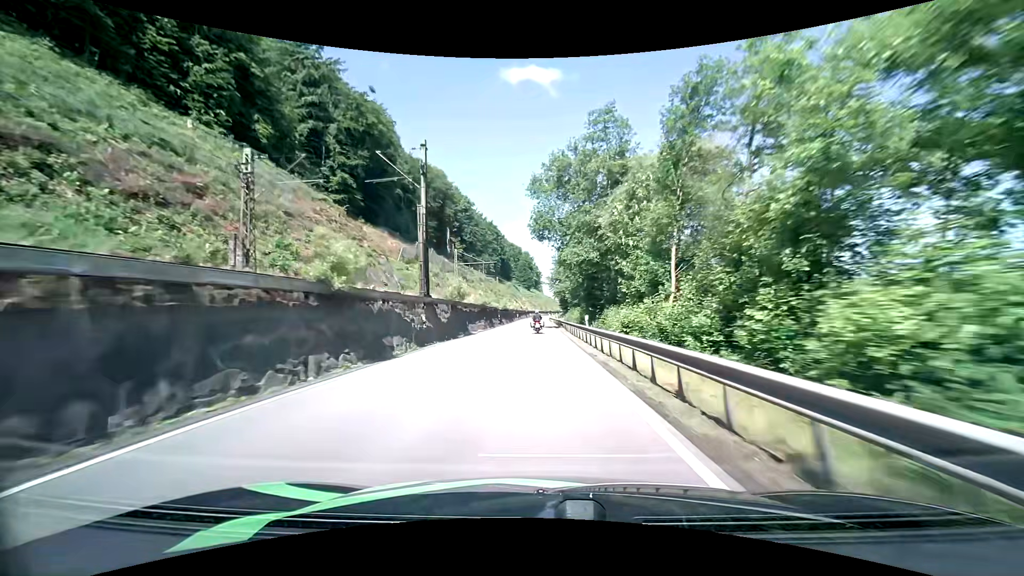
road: primary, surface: asphalt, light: Day
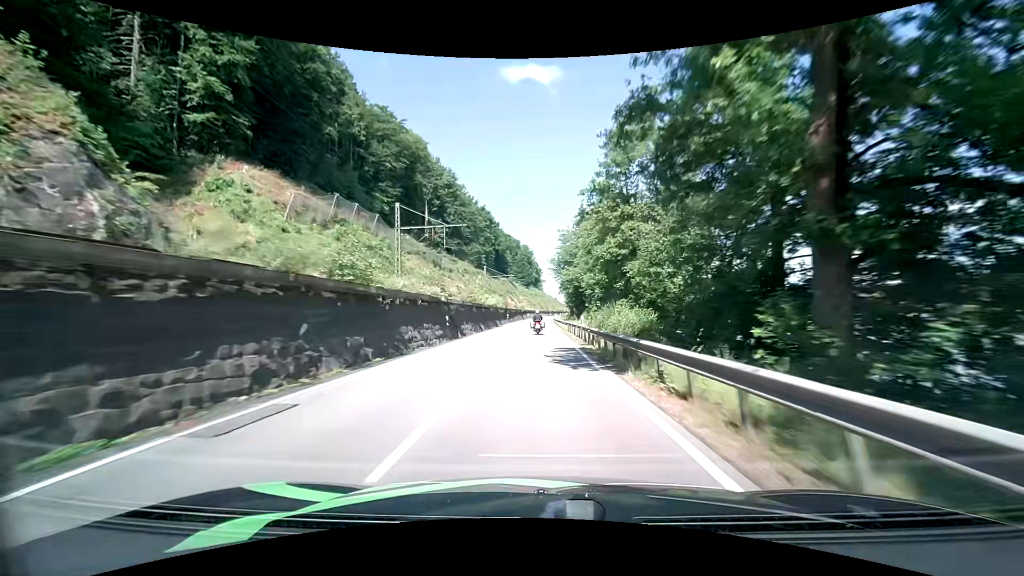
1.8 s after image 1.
(-0.2, +38.4) m; -1°
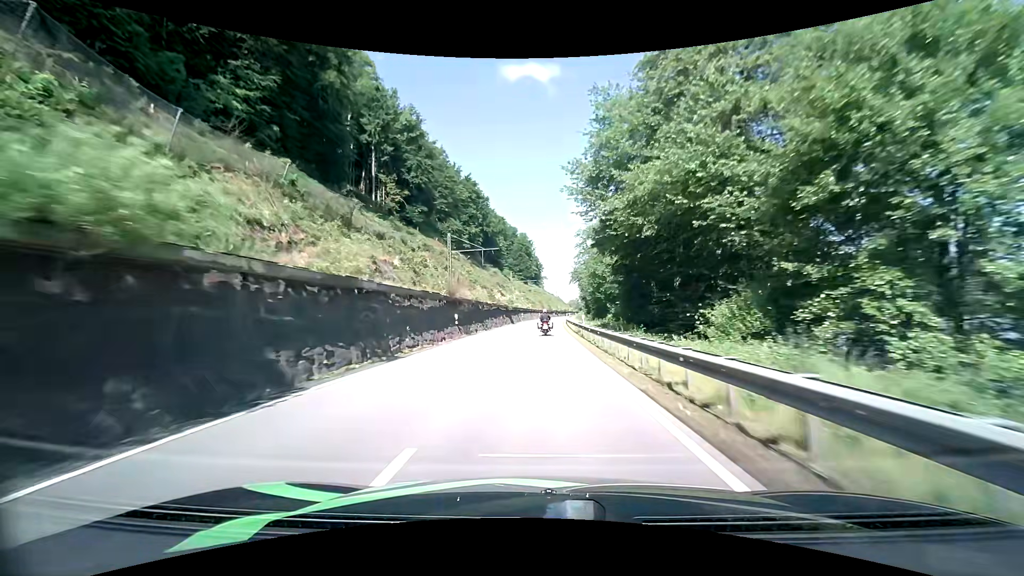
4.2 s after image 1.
(+0.5, +51.0) m; +1°
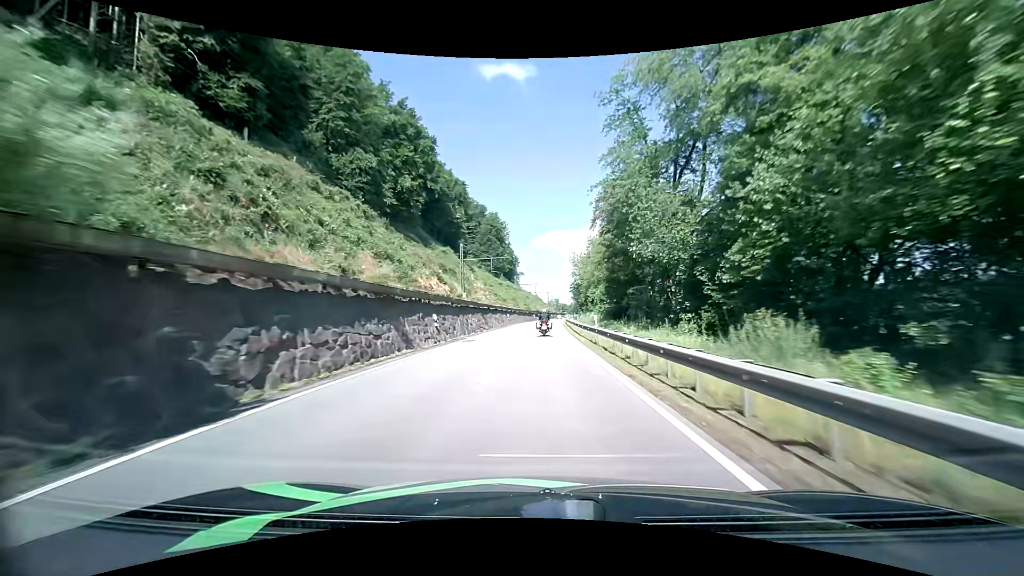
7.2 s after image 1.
(+0.9, +62.5) m; +3°
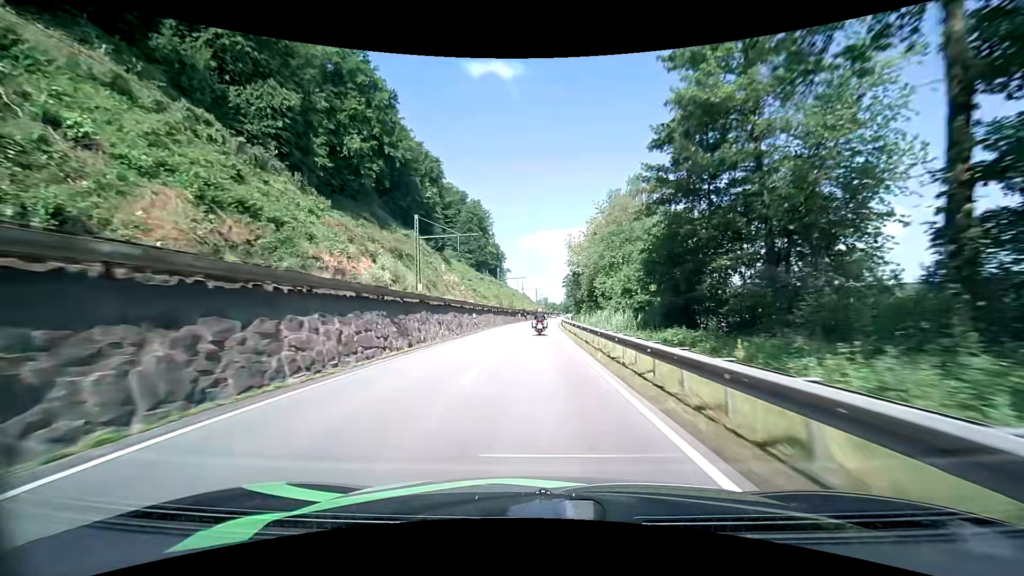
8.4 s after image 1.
(+0.2, +24.1) m; +1°
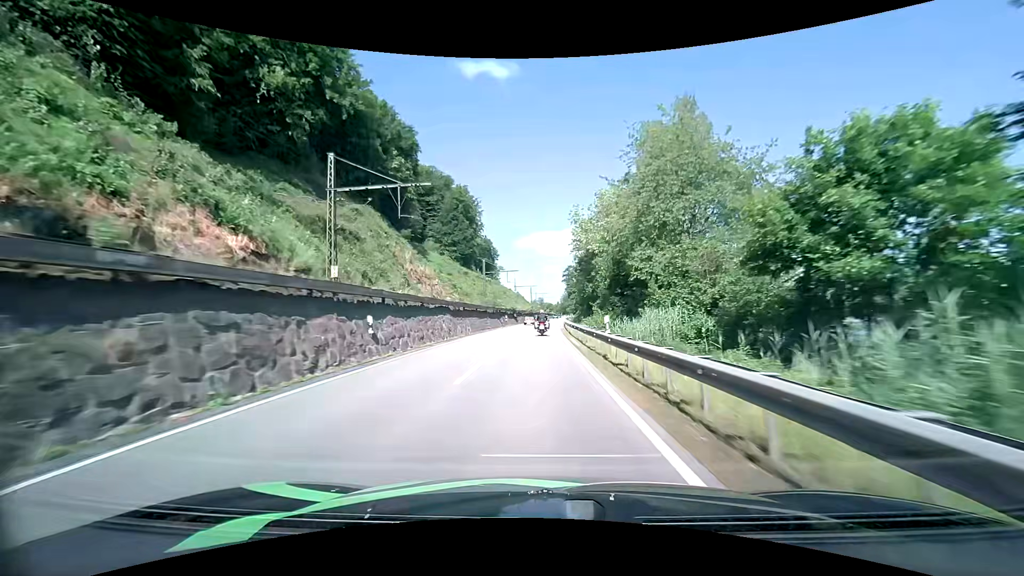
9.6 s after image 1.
(+0.1, +23.7) m; 0°
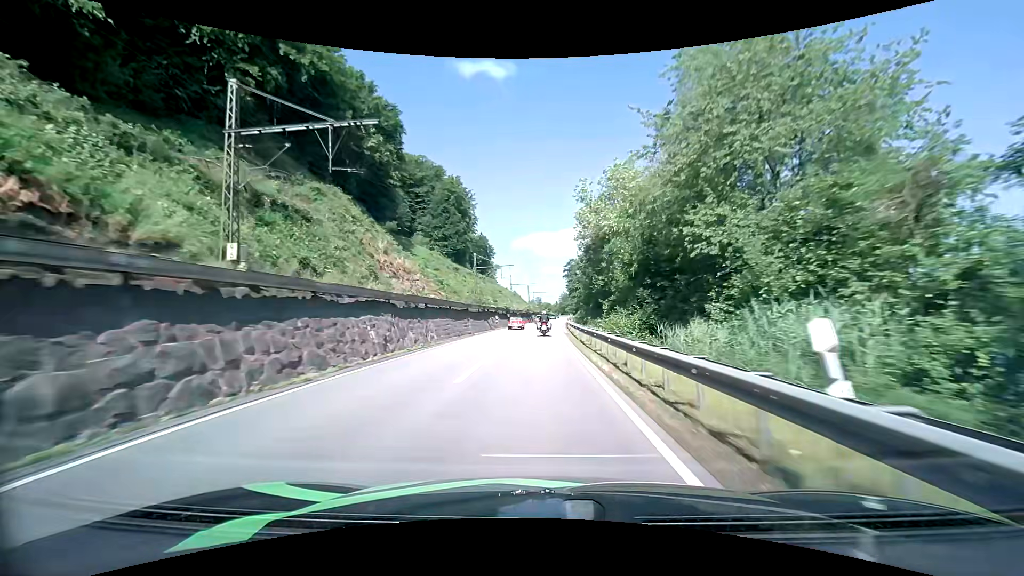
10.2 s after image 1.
(+0.1, +11.9) m; 0°
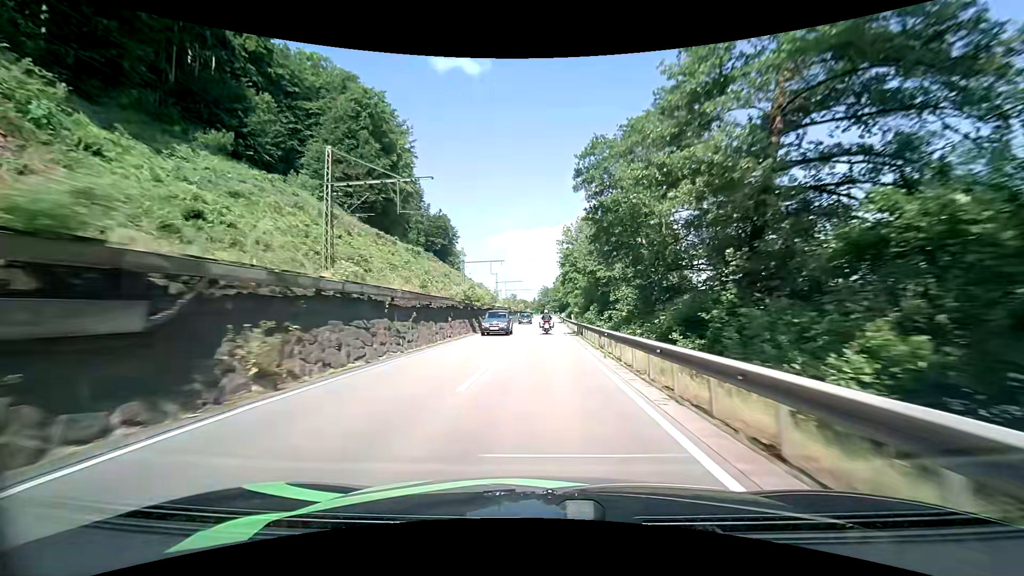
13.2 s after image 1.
(+1.0, +60.8) m; +3°
(0, +10) (0, +20) (0, +30) (0, +40) (+1, +50) (+1, +60) (+1, +70) (+1, +80) (+2, +90) (+2, +100) m
